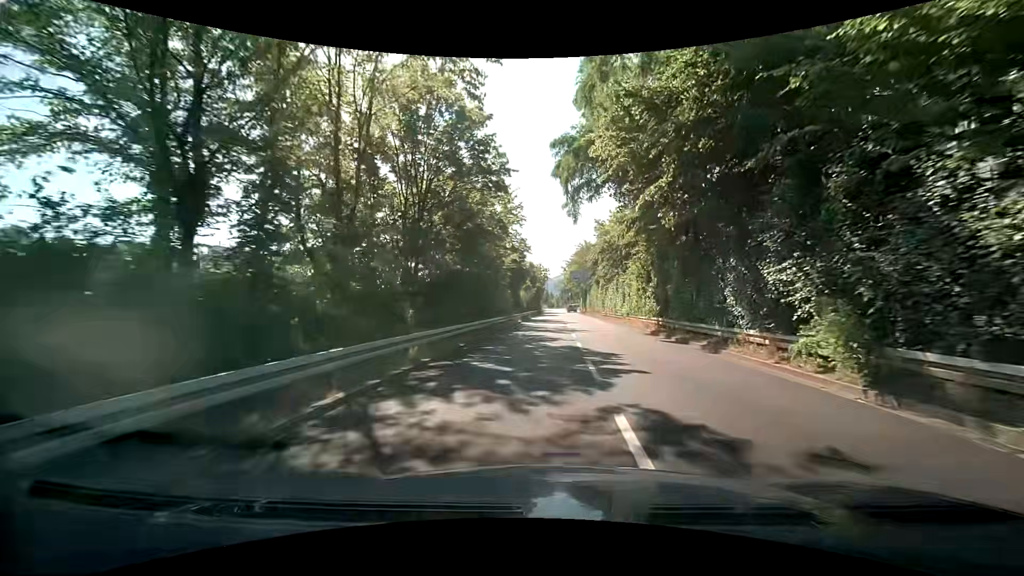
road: trunk_link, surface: asphalt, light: Day
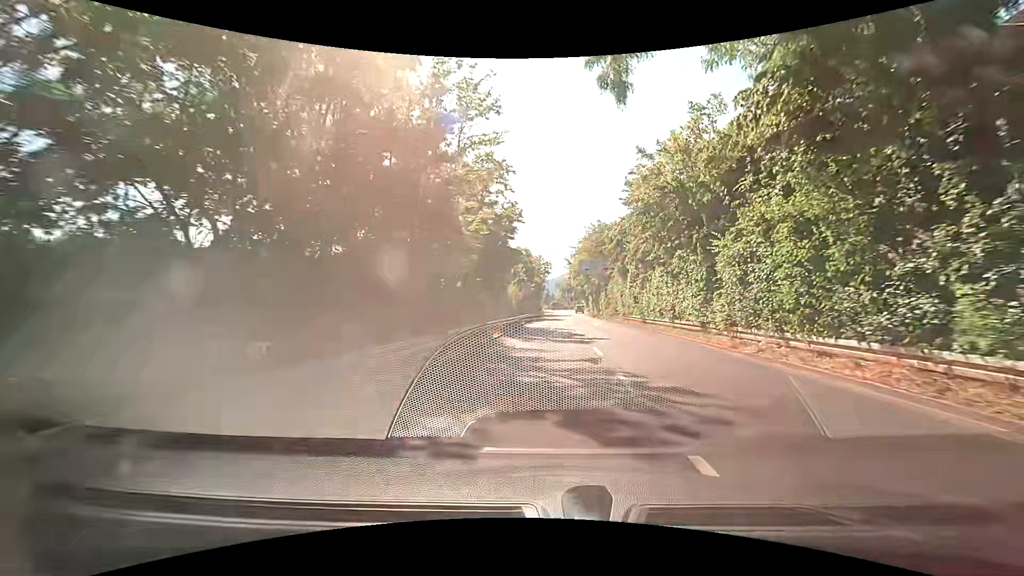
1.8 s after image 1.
(+0.2, +19.6) m; 0°
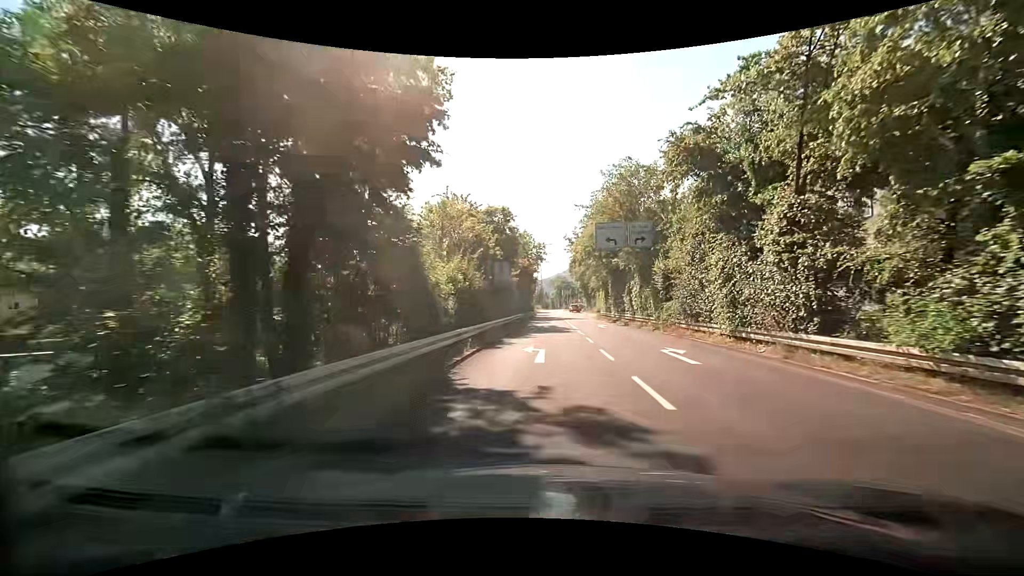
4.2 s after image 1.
(+0.2, +25.0) m; +1°
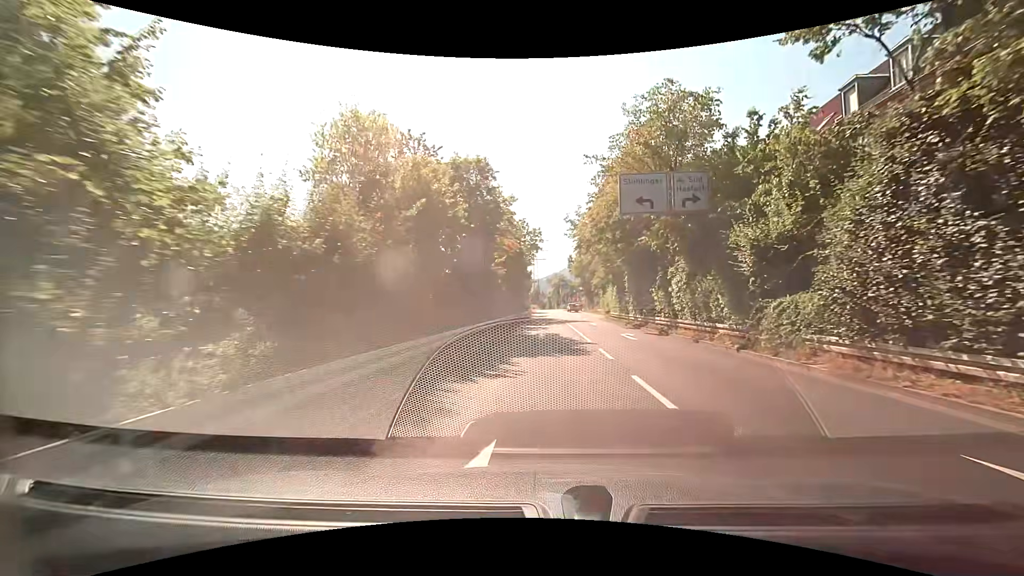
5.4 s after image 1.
(0.0, +12.0) m; 0°
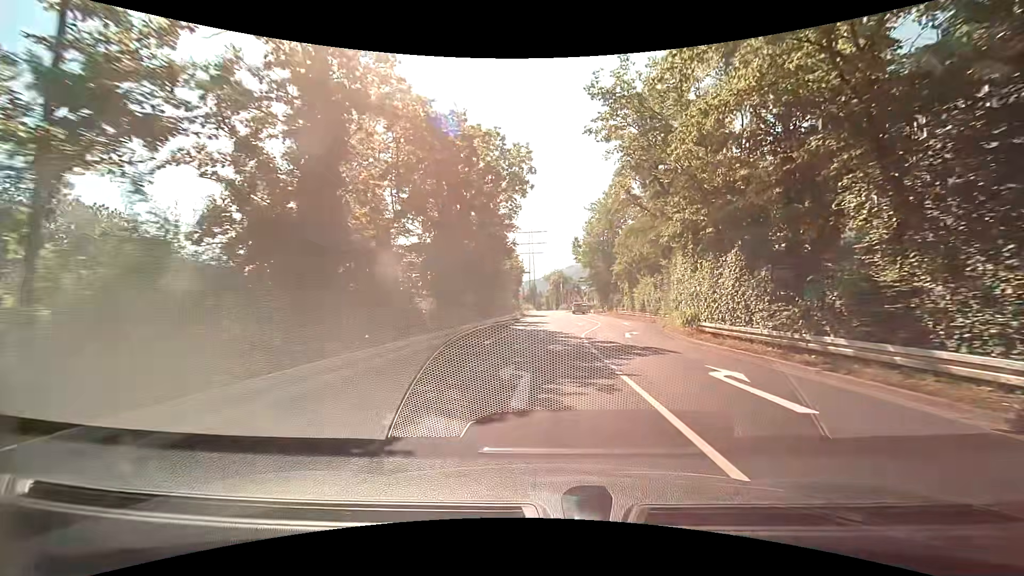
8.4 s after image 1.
(+0.2, +28.5) m; 0°
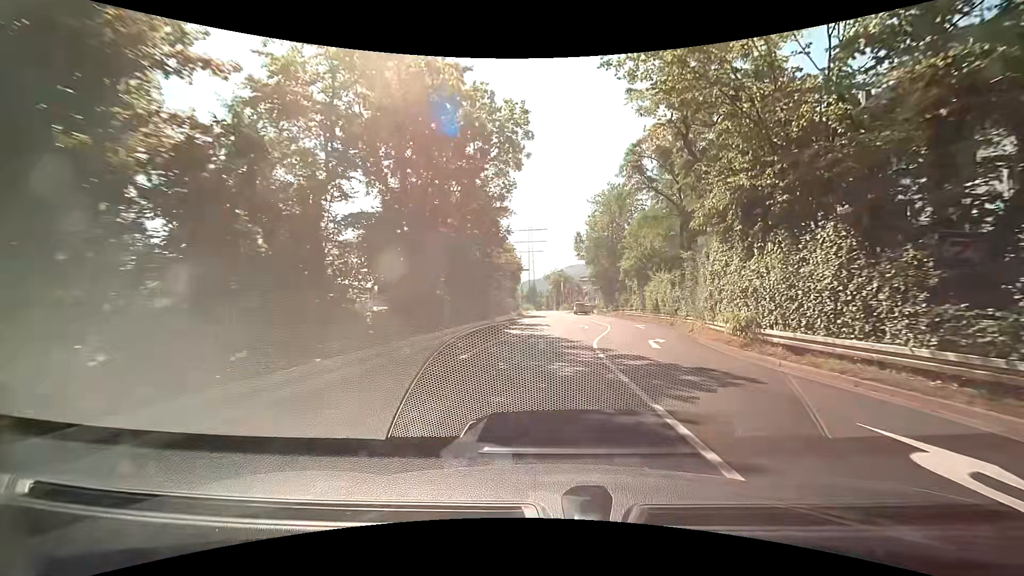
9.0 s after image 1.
(0.0, +5.5) m; 0°
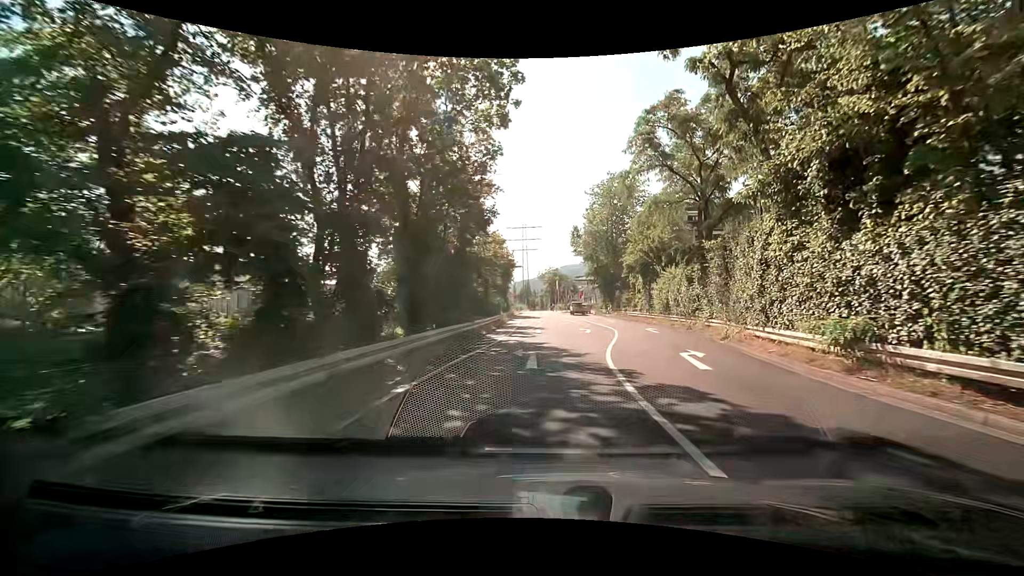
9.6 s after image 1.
(+0.1, +5.4) m; 0°
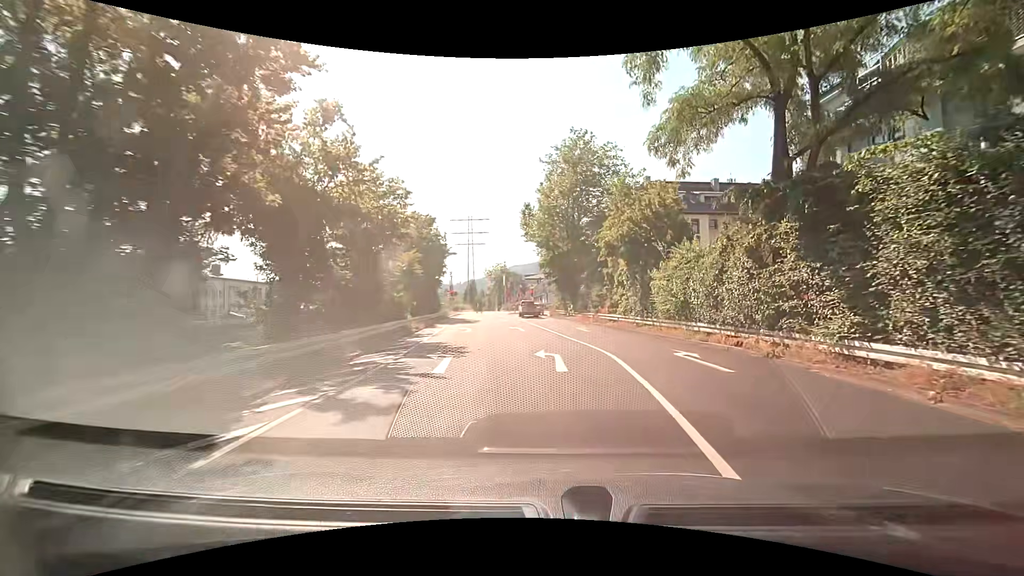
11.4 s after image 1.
(+0.8, +15.6) m; +6°
(0, +10) (0, +20) (-1, +30) (-3, +40) (-4, +50) (-5, +60) (-7, +70) (-9, +79) (-14, +88) (-24, +90) m
